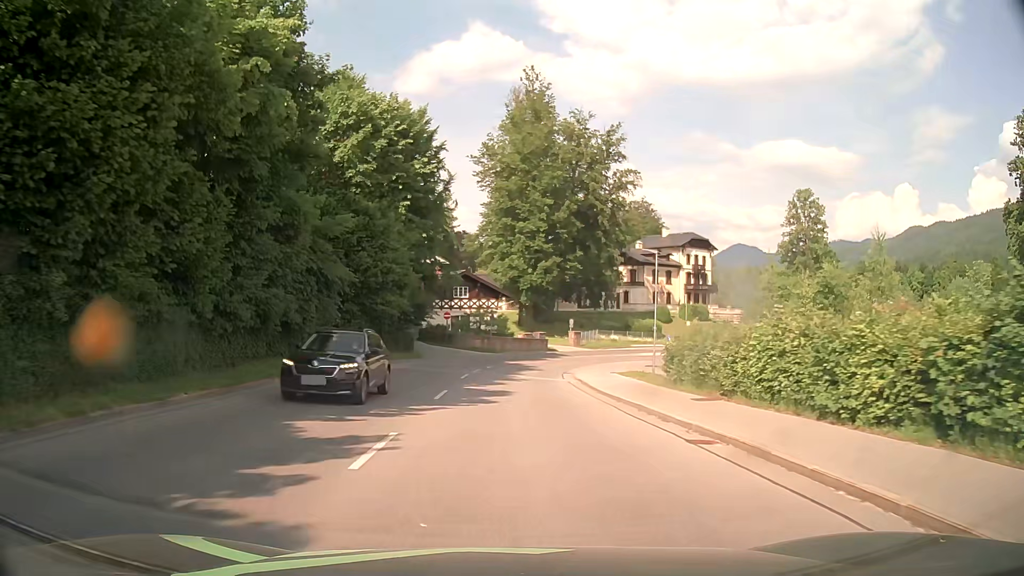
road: secondary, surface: asphalt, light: Day
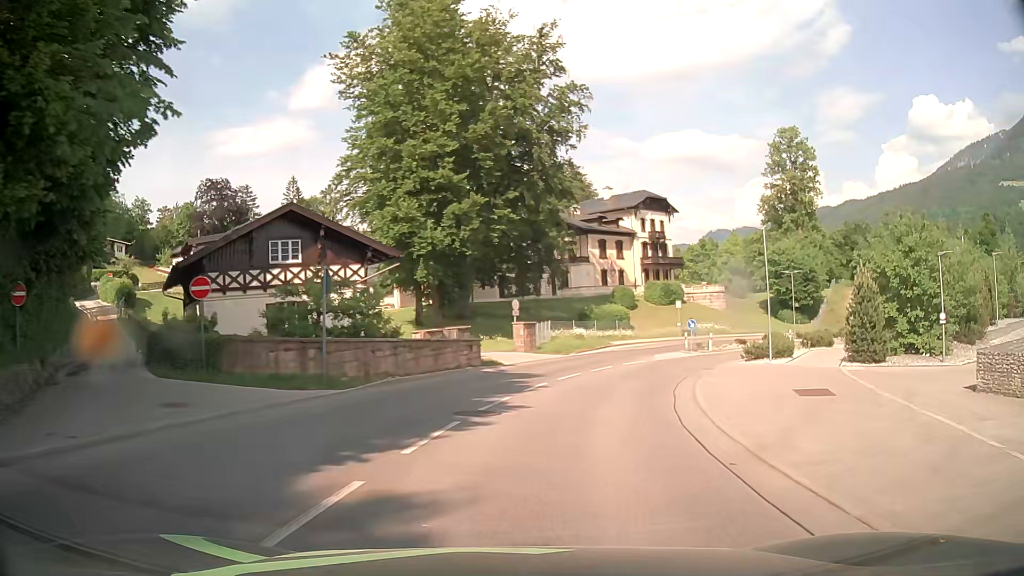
(+0.5, +34.7) m; +7°
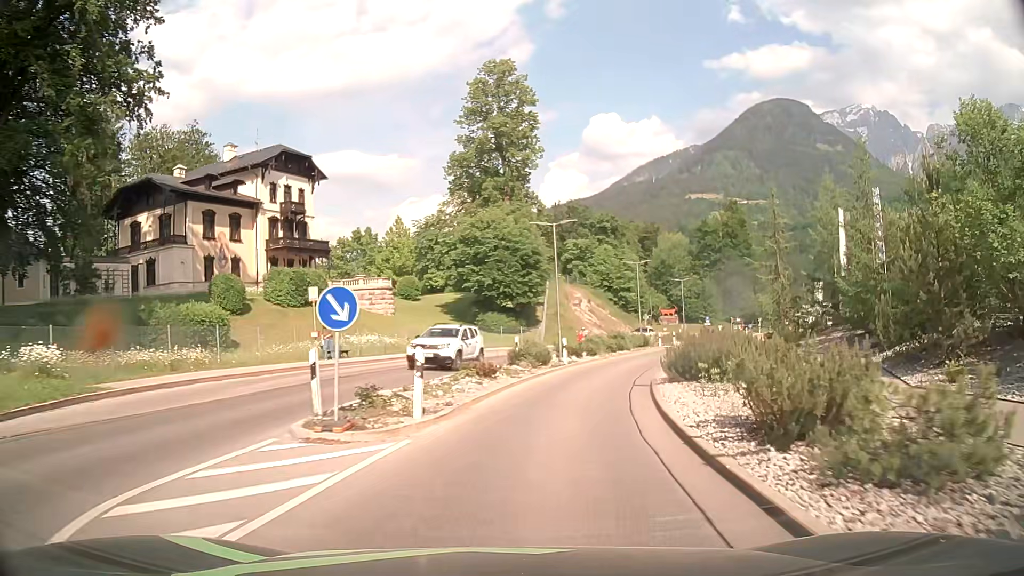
(+8.0, +31.5) m; +30°
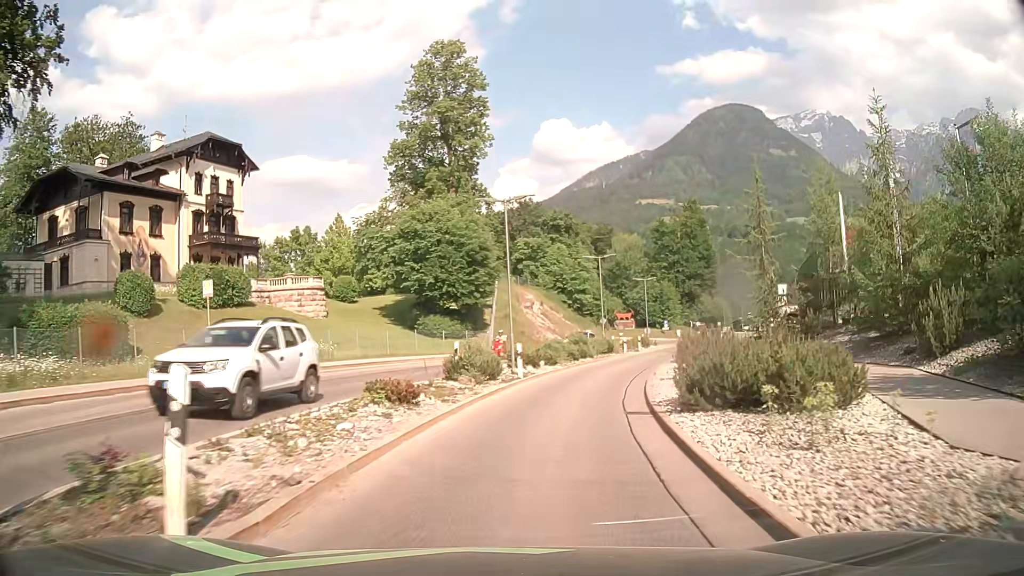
(+0.3, +6.4) m; +5°
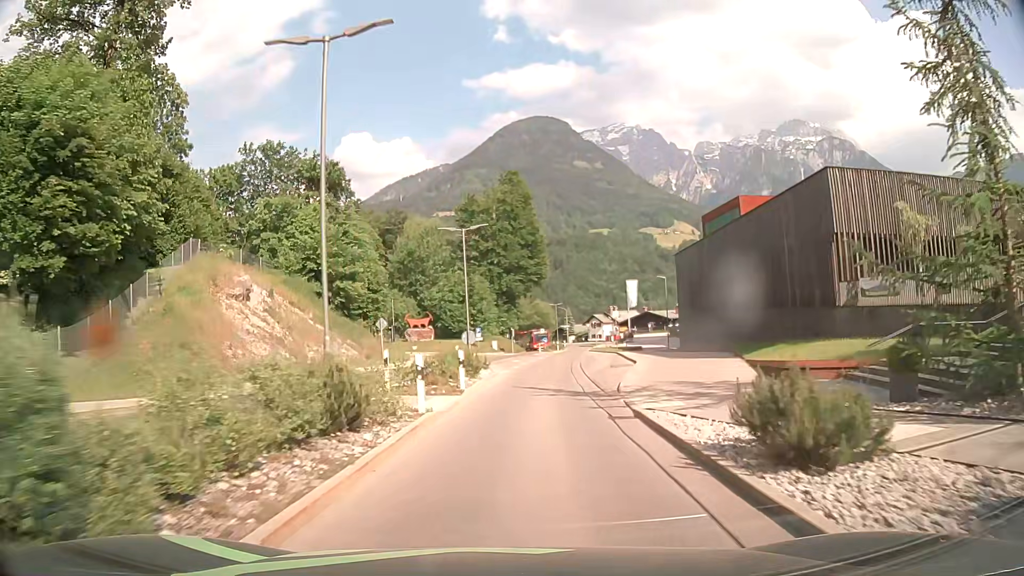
(+5.3, +33.0) m; +17°
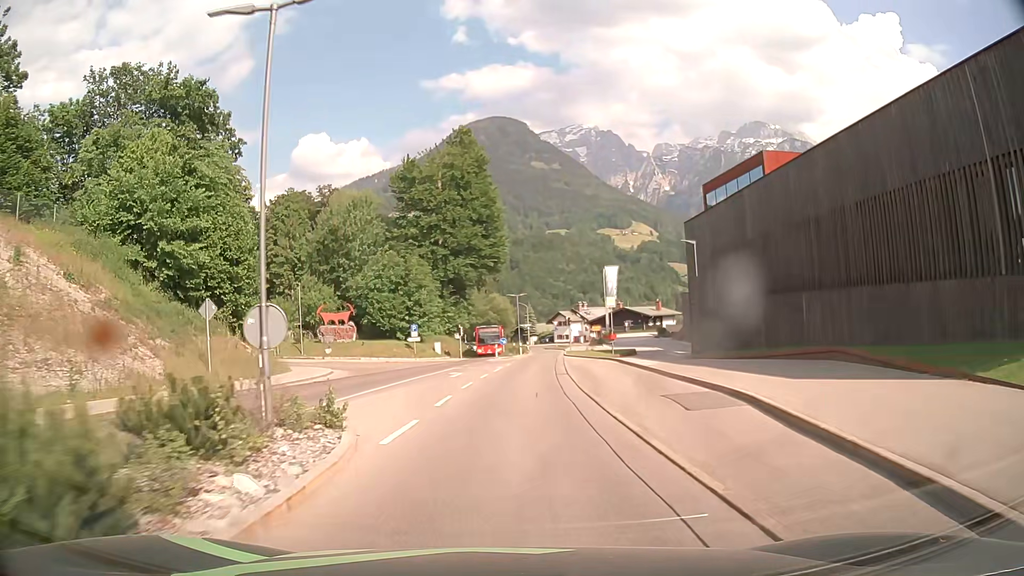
(+0.9, +20.7) m; +4°
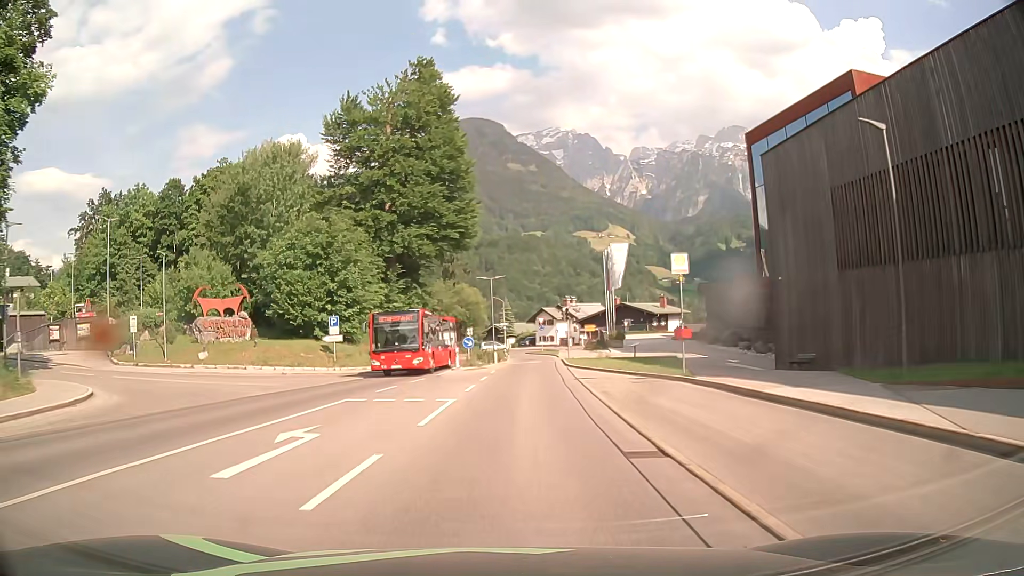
(+0.2, +21.3) m; +2°
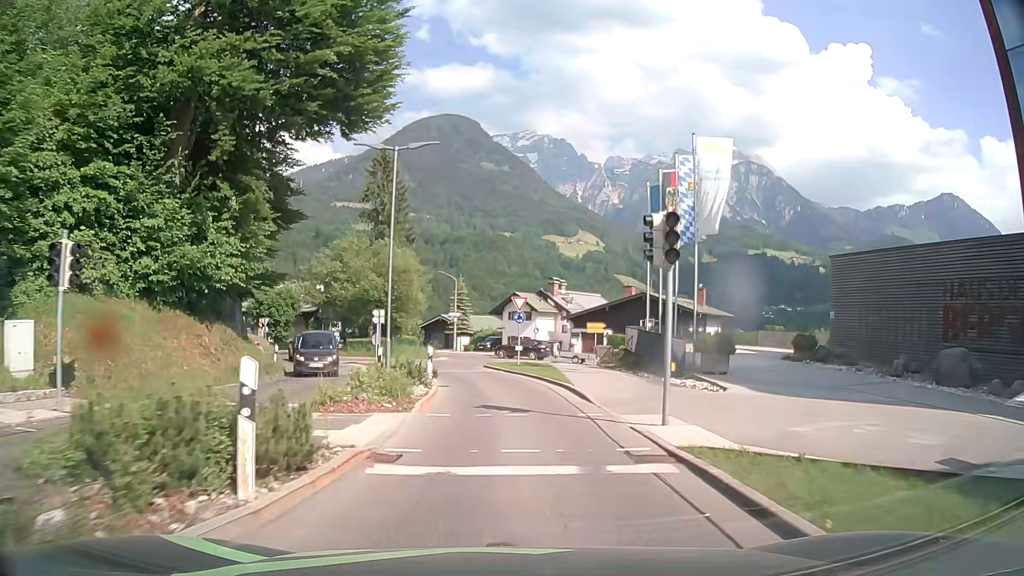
(+1.1, +34.6) m; +4°
(0, +10) (0, +20) (-2, +30) (-3, +40) (-2, +50) (-5, +59) (-12, +66) (-19, +73) (-27, +79) (-35, +85) m
